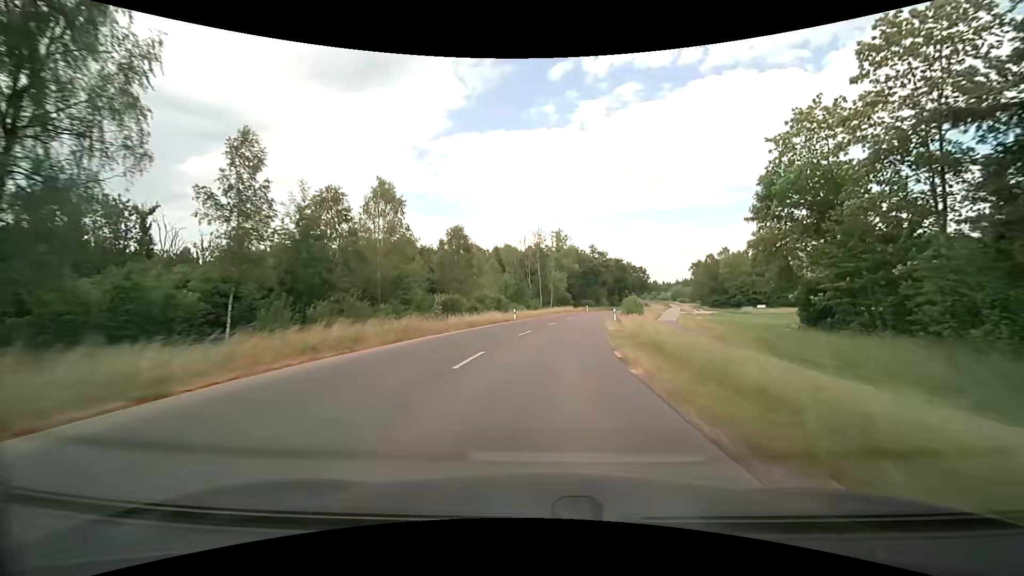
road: tertiary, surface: asphalt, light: Day
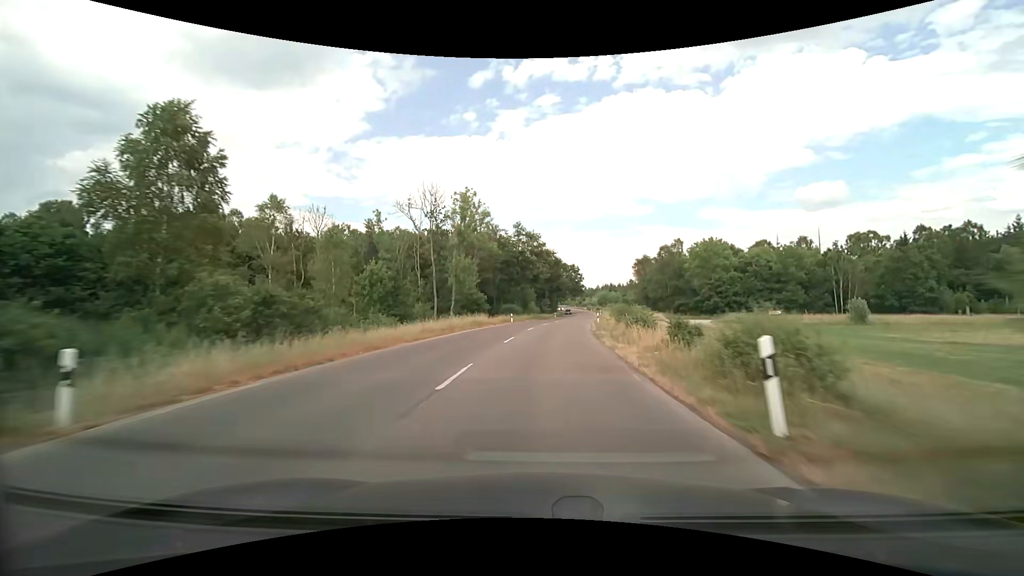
(+2.8, +37.8) m; +9°
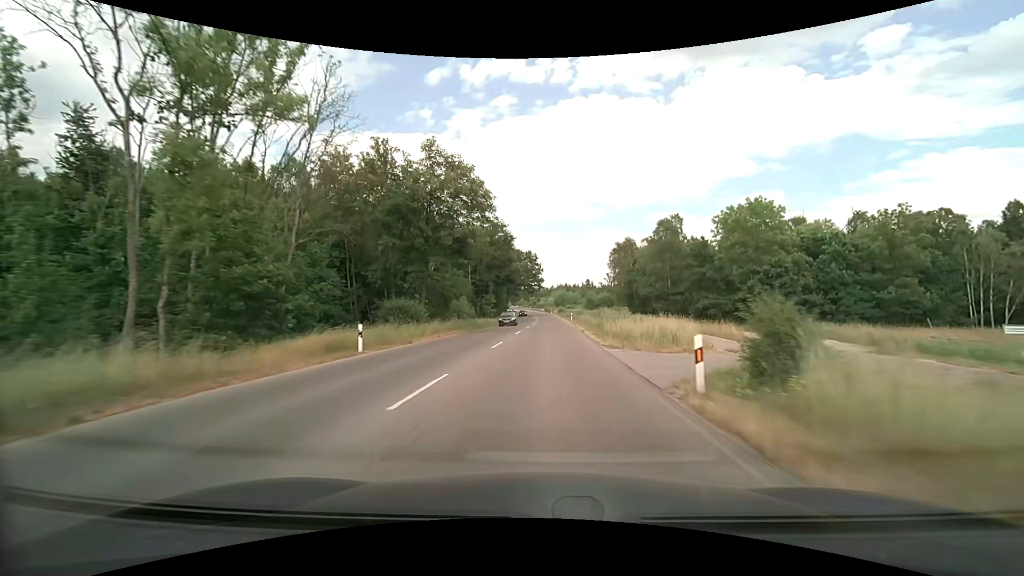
(+2.0, +37.1) m; +6°
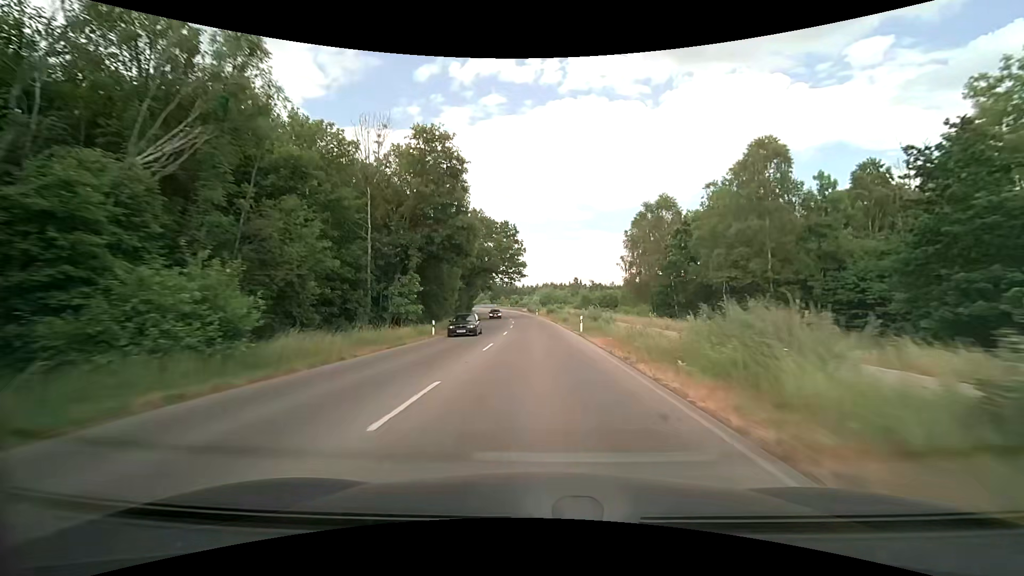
(+1.0, +36.9) m; +2°
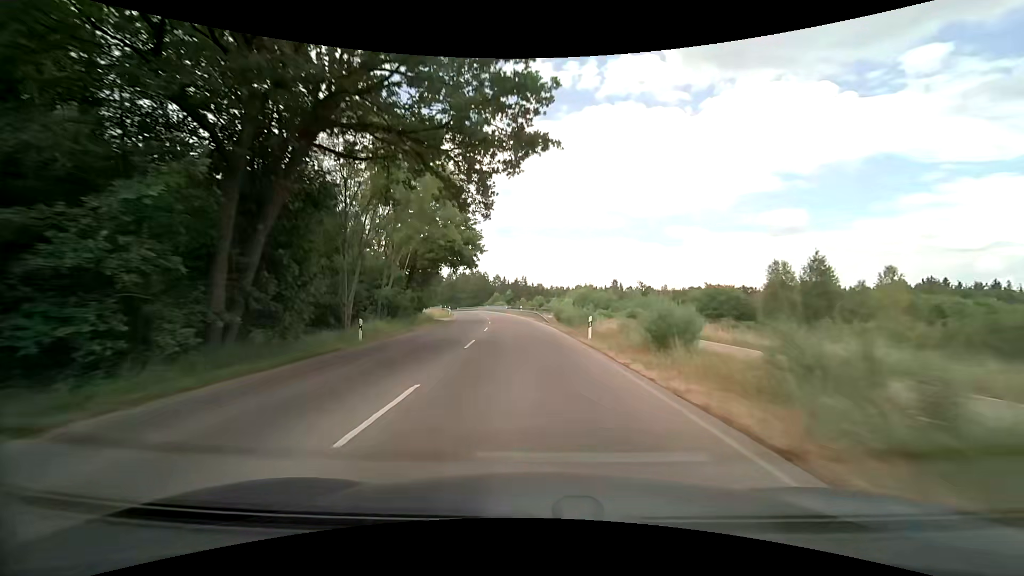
(-0.8, +60.8) m; -3°
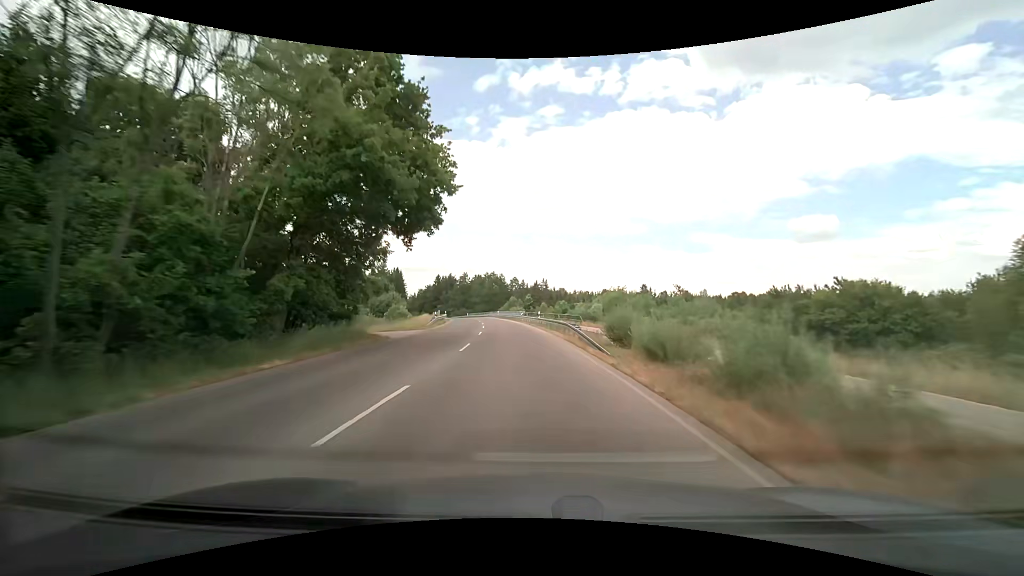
(-0.4, +24.1) m; -2°
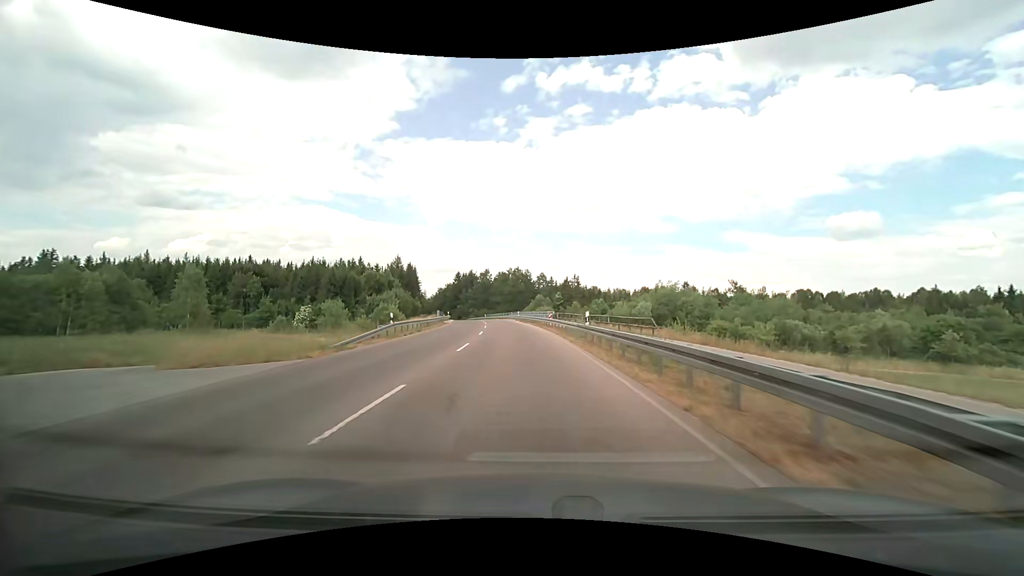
(-0.5, +24.2) m; -3°
(0, +10) (0, +20) (-1, +30) (-2, +40) (-3, +50) (-4, +60) (-5, +70) (-7, +80) (-8, +90) (-10, +99) m
